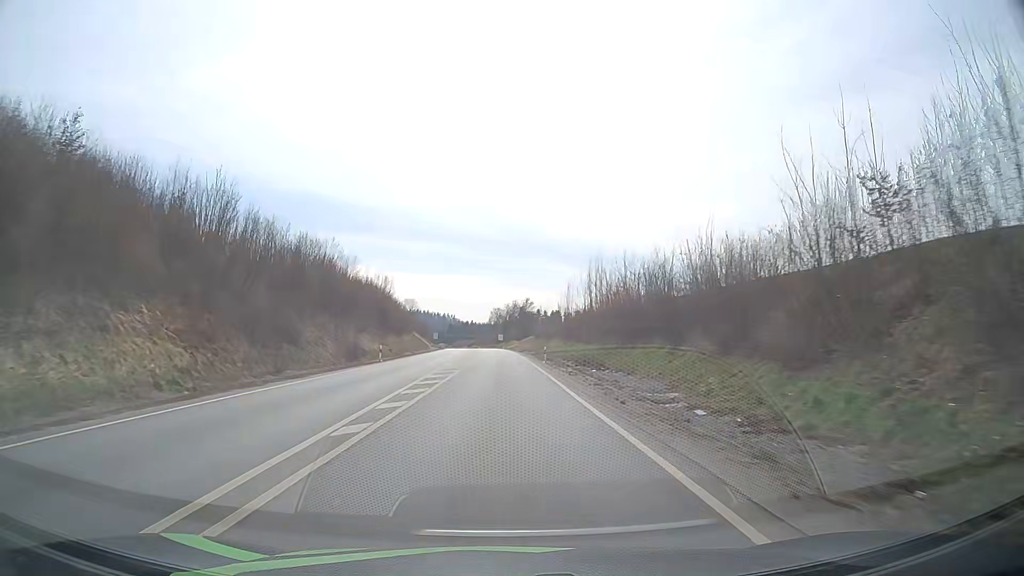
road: primary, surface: asphalt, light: Day
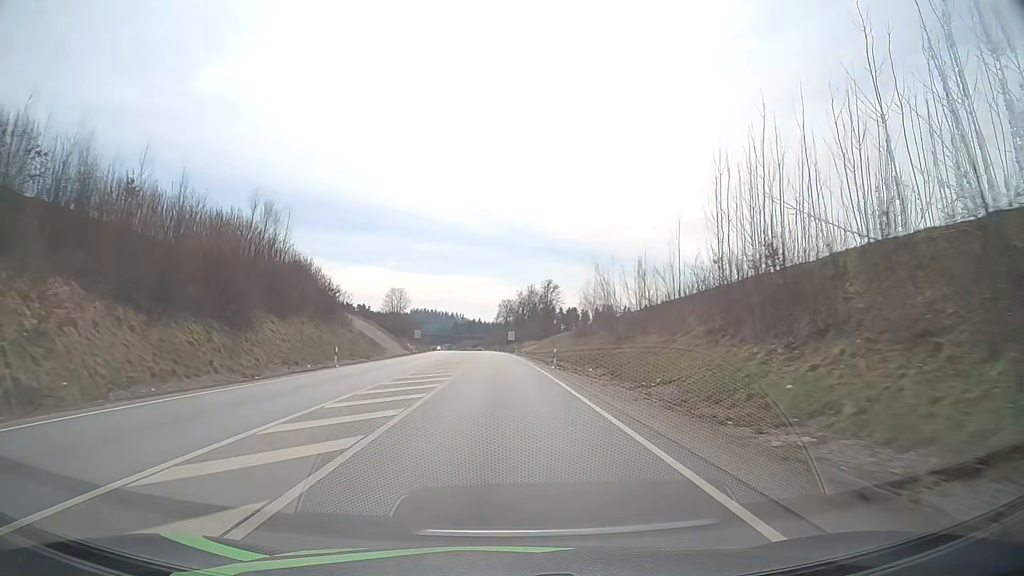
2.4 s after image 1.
(-0.4, +57.9) m; -1°
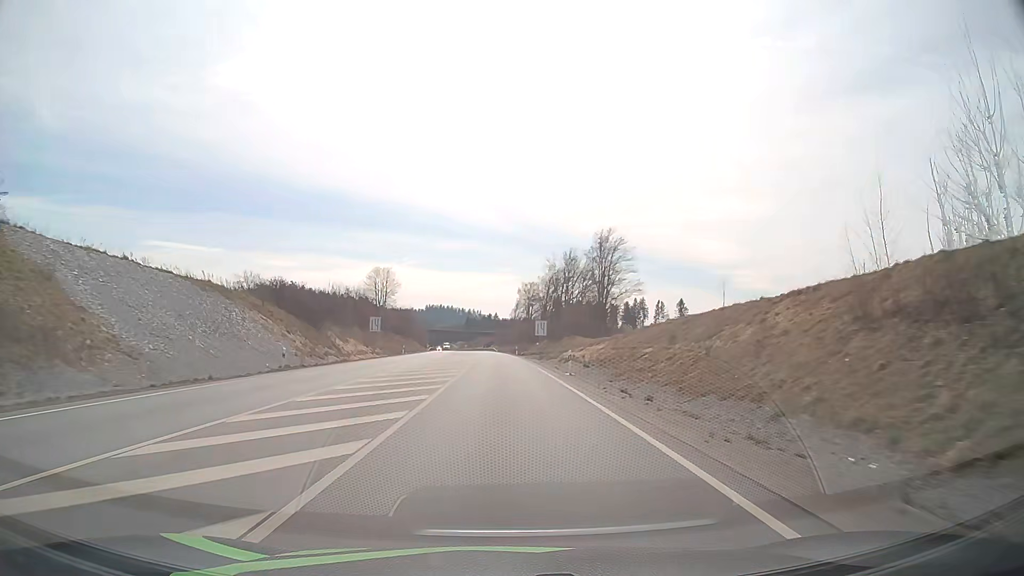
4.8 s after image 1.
(-0.6, +56.9) m; -1°
(0, +10) (0, +20) (0, +30) (0, +40) (-1, +50) (-1, +60) (-1, +70) (-2, +80) (-2, +90) (-3, +100) m
